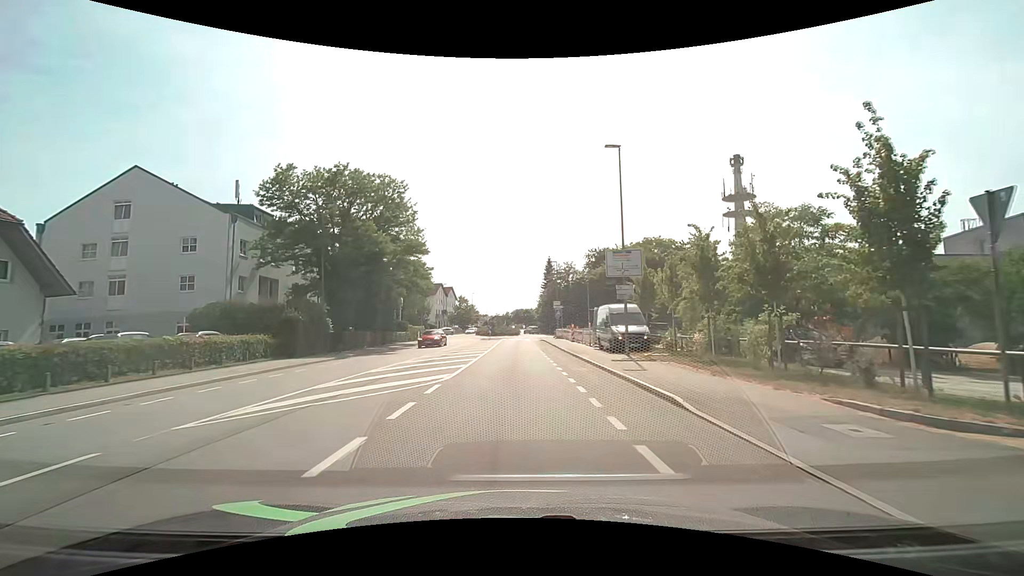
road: tertiary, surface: asphalt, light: Day
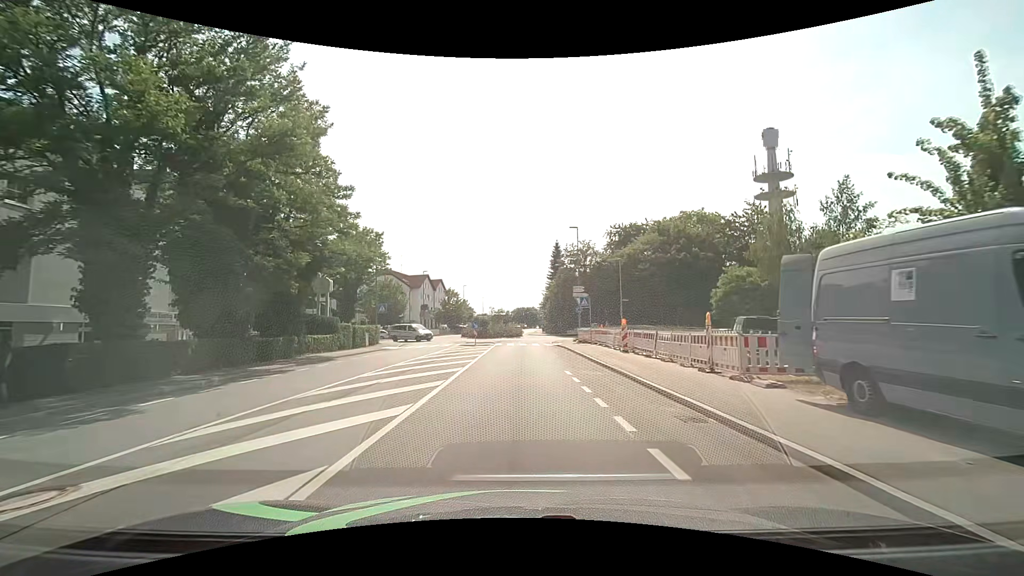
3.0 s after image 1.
(-0.3, +22.3) m; 0°
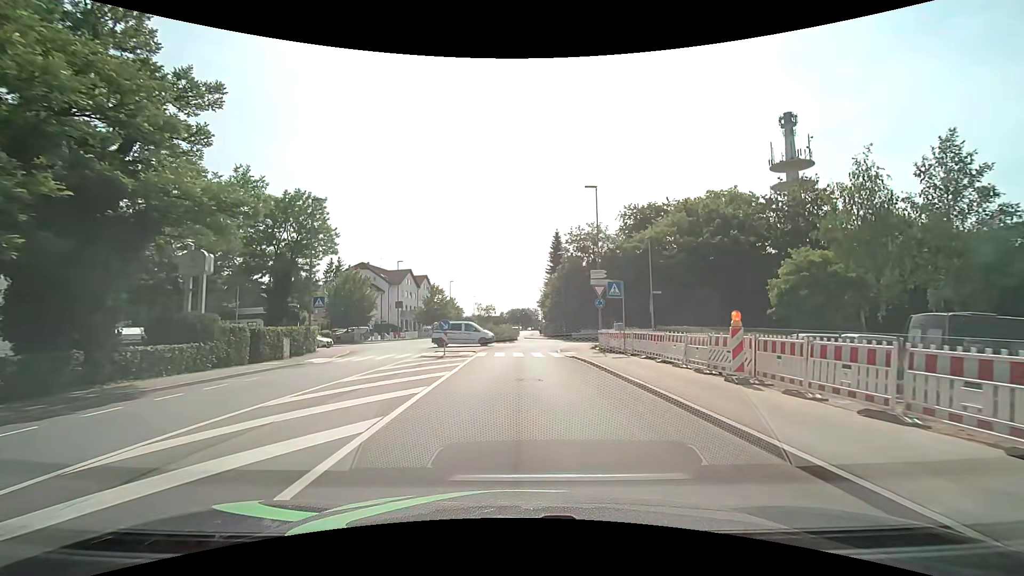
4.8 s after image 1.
(0.0, +13.4) m; 0°
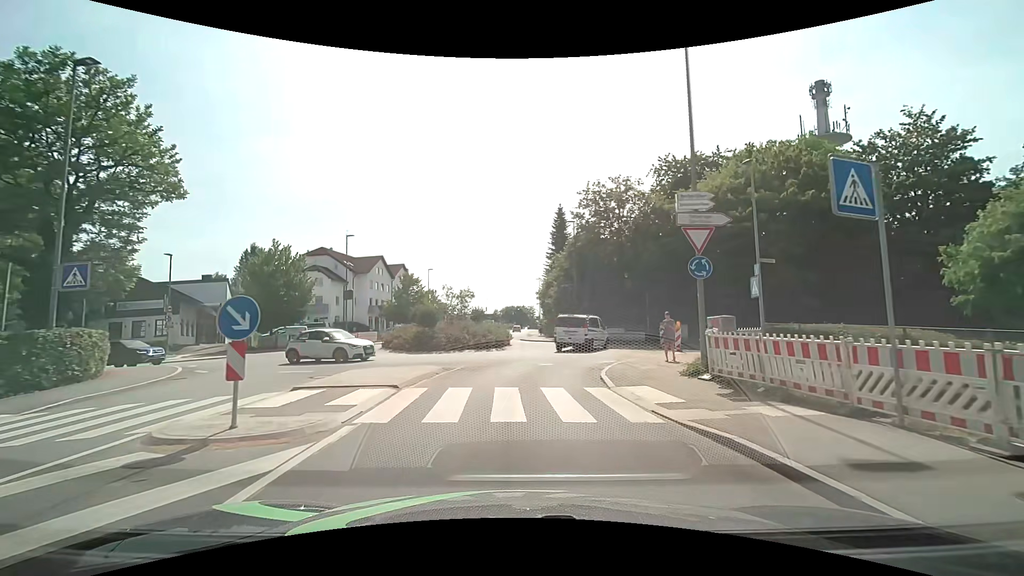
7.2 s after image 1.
(+0.1, +17.3) m; +1°
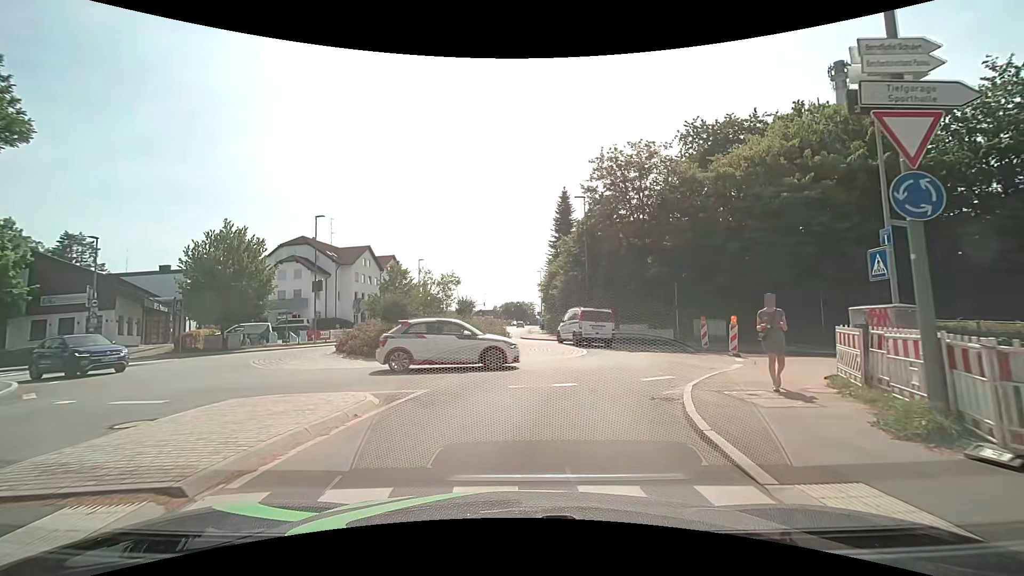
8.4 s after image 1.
(0.0, +6.8) m; 0°
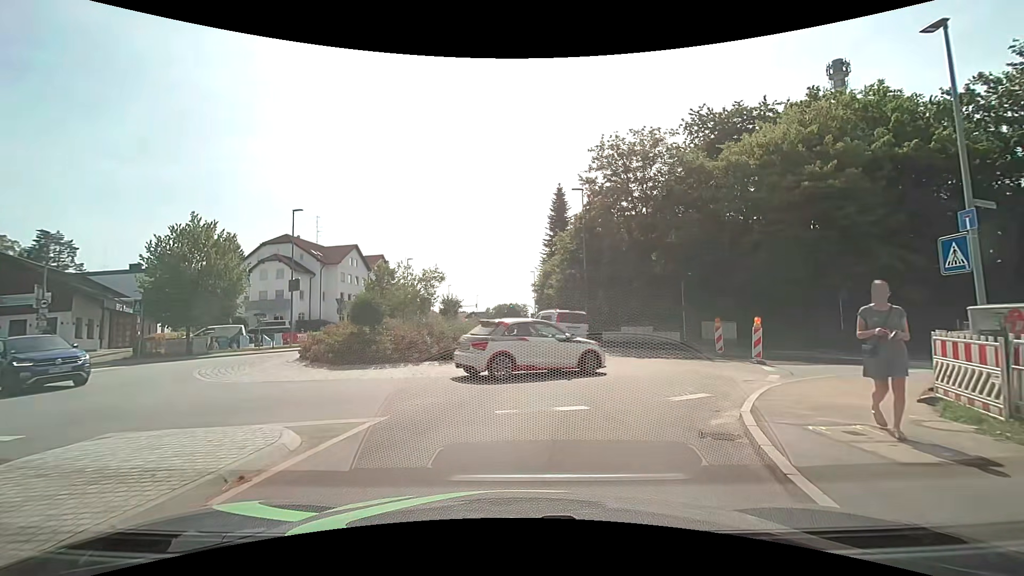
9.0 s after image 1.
(0.0, +2.6) m; 0°
